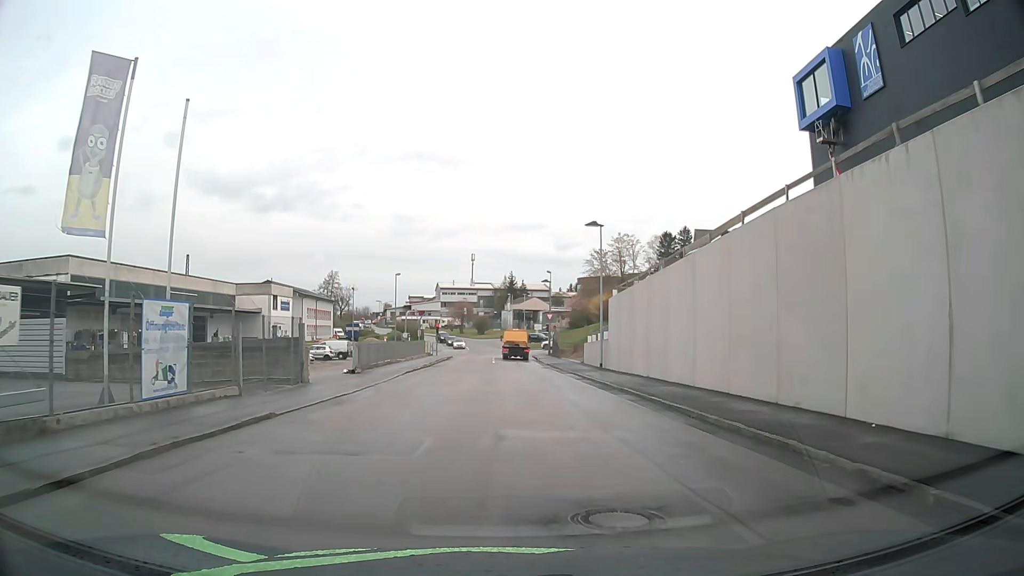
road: residential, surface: asphalt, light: Day
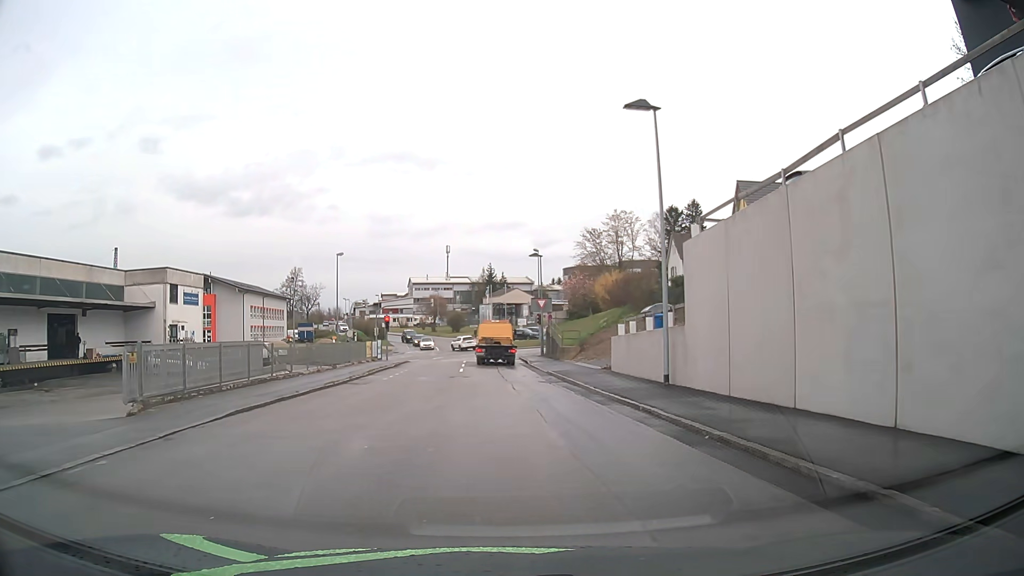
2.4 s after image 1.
(+0.1, +19.1) m; +1°
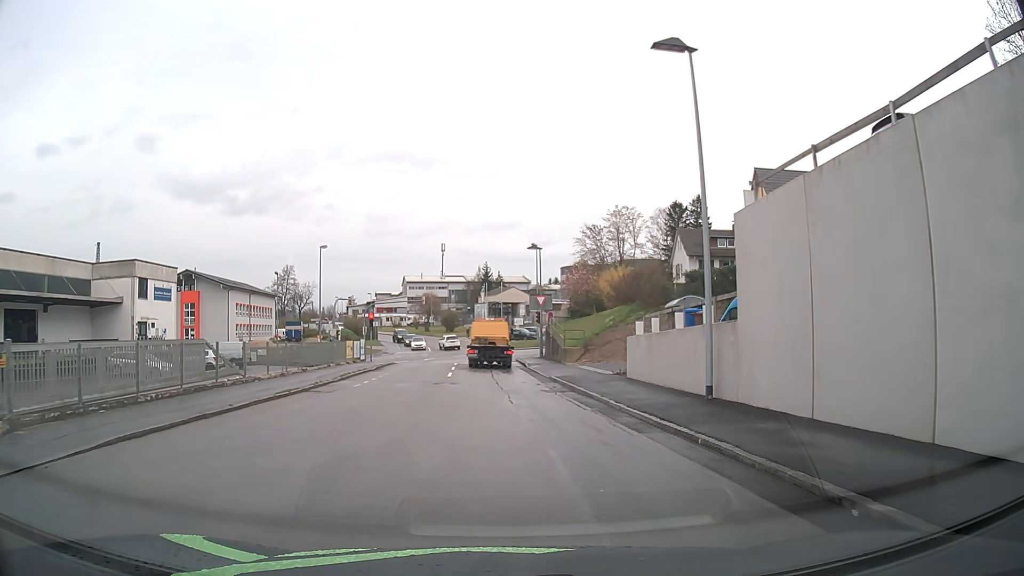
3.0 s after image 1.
(0.0, +4.5) m; +1°
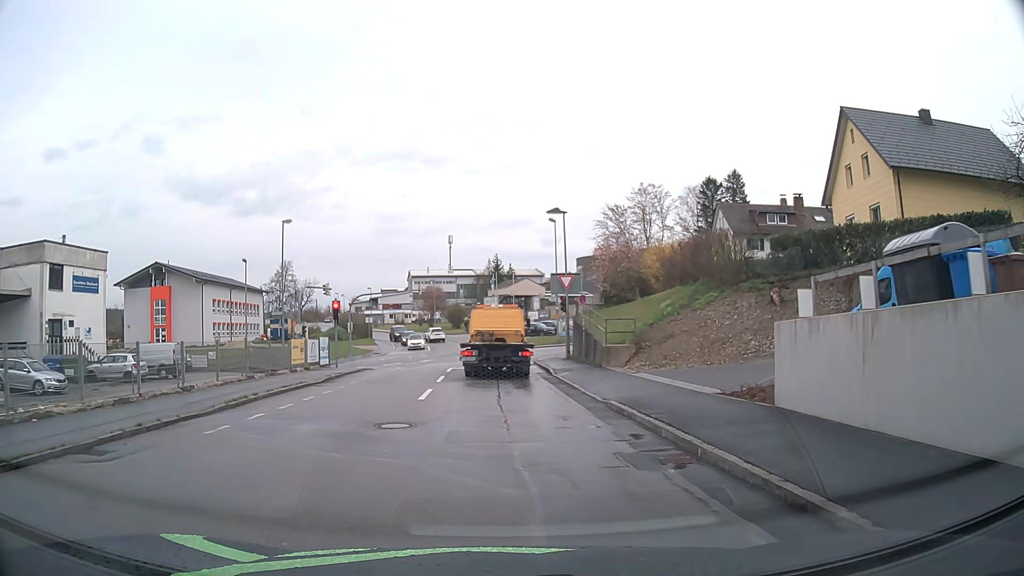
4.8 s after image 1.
(0.0, +12.2) m; -1°
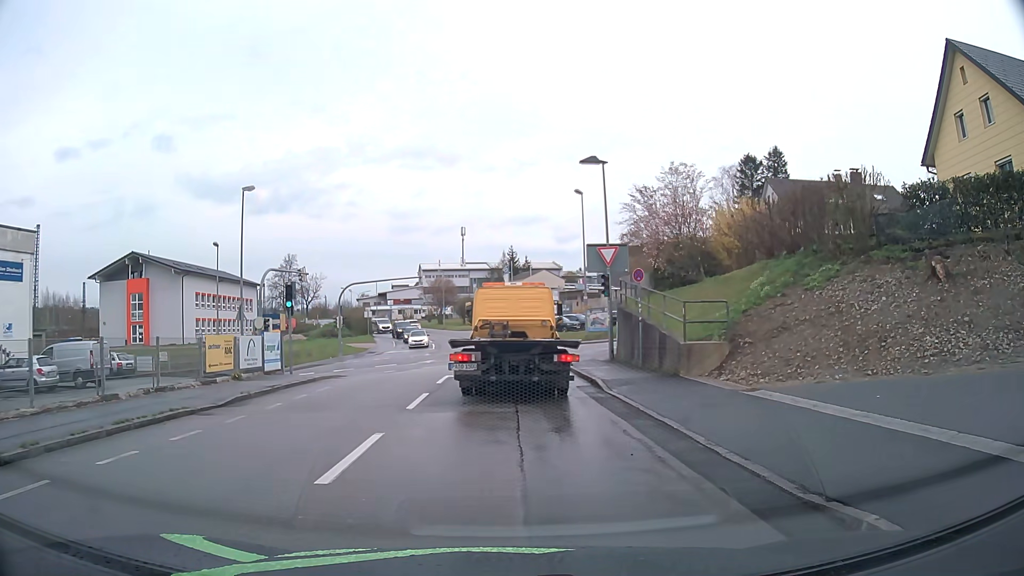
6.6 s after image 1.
(-0.1, +9.4) m; -1°
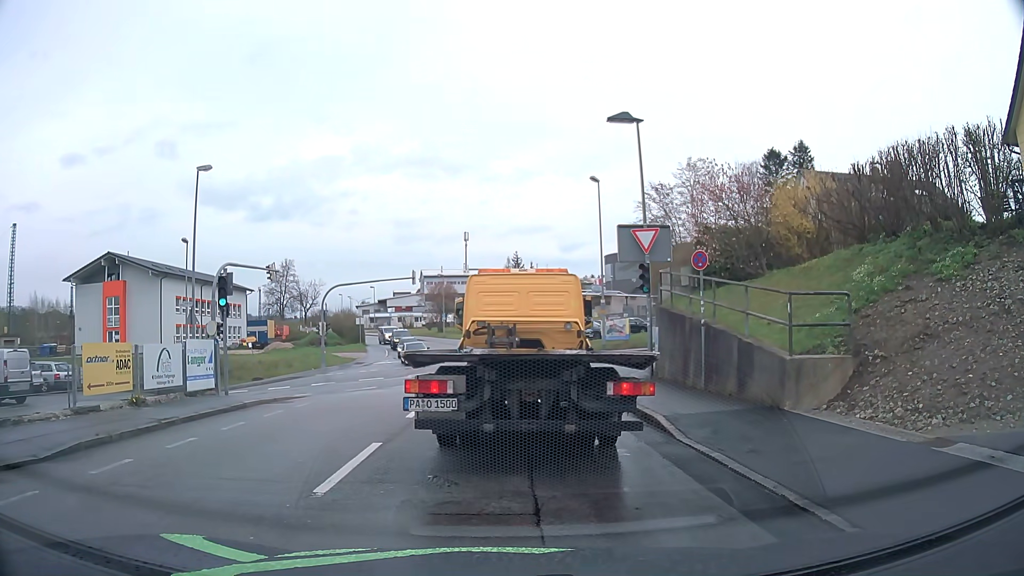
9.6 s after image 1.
(-0.1, +6.0) m; -1°
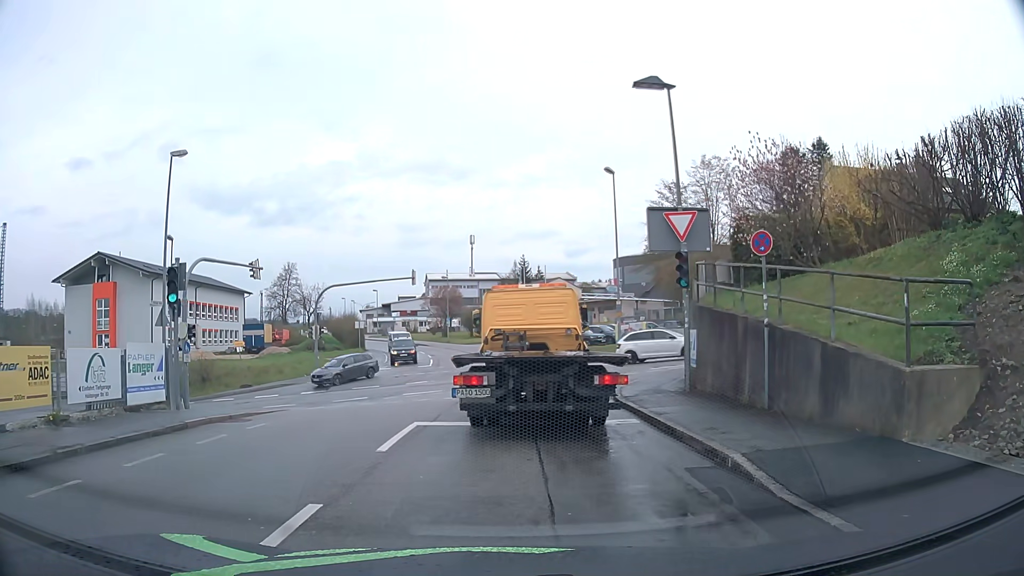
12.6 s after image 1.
(0.0, +3.5) m; -1°
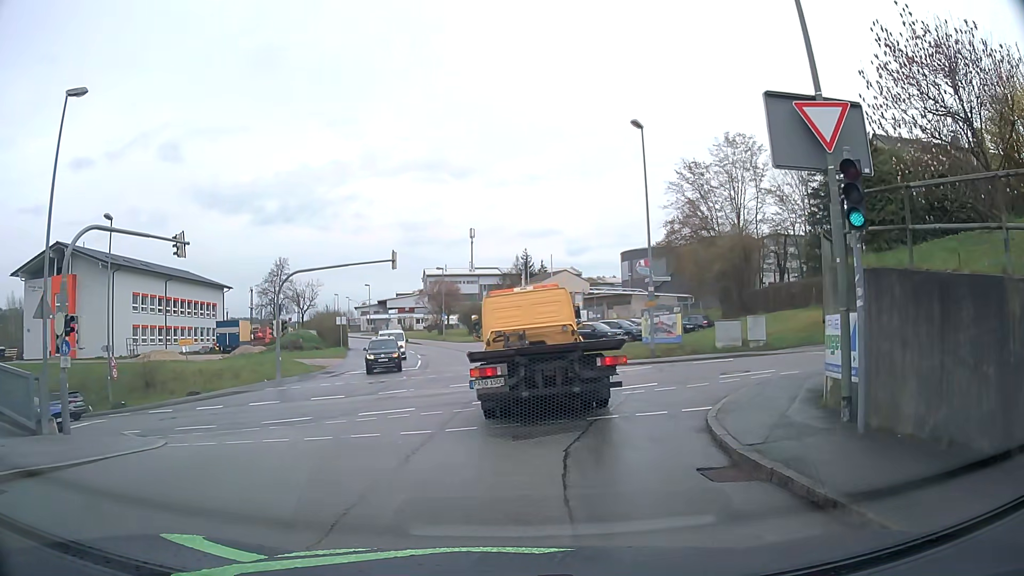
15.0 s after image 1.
(+0.1, +8.0) m; +1°
